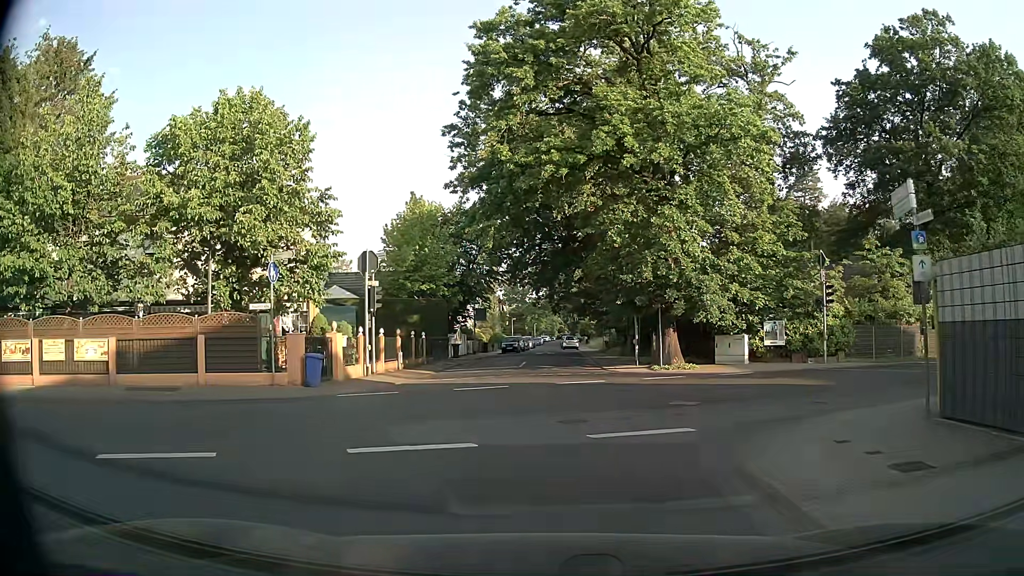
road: residential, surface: asphalt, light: Day
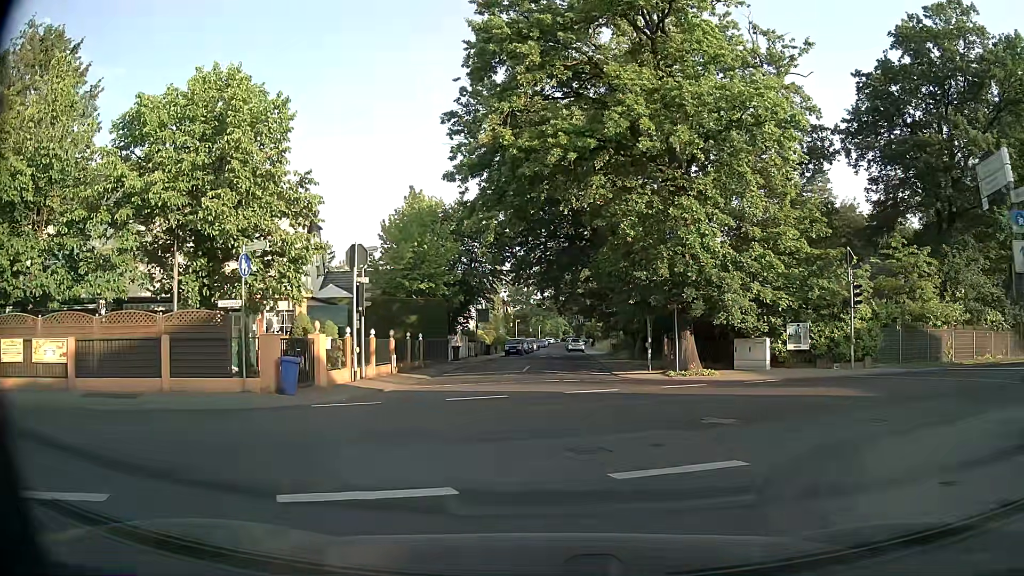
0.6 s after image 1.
(0.0, +2.3) m; 0°
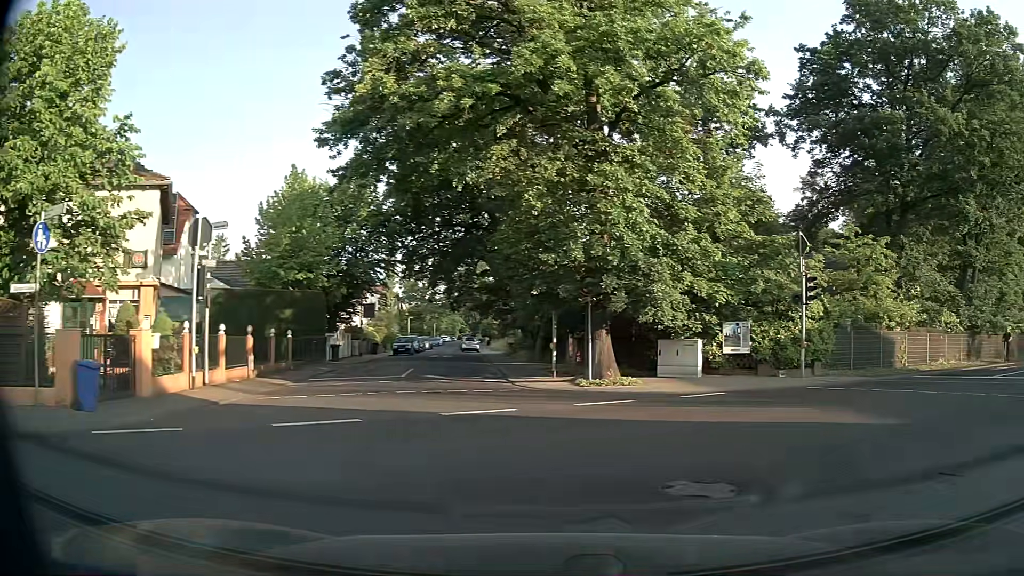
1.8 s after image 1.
(+0.2, +4.8) m; +9°
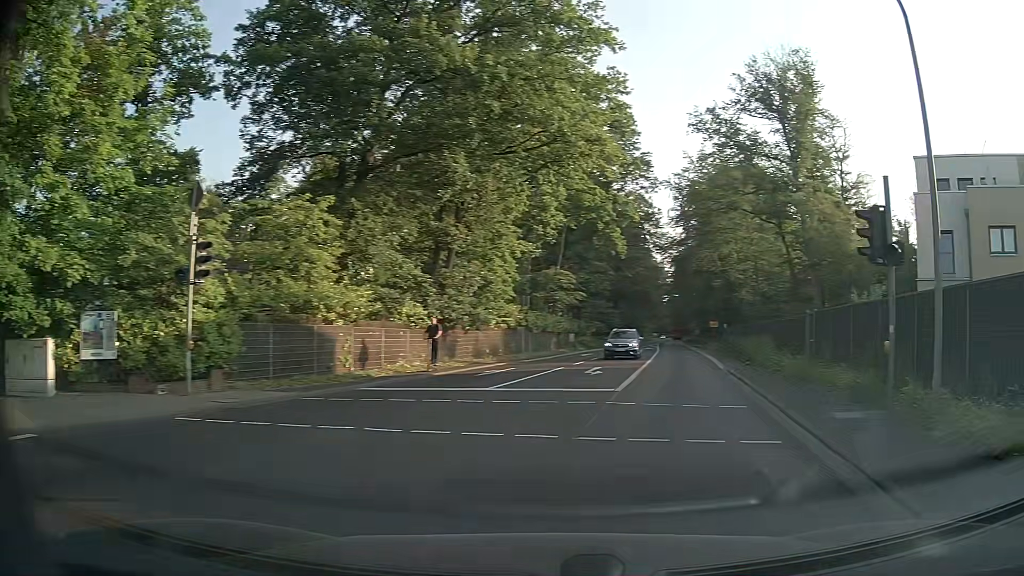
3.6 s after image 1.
(+2.9, +7.2) m; +46°
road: secondary
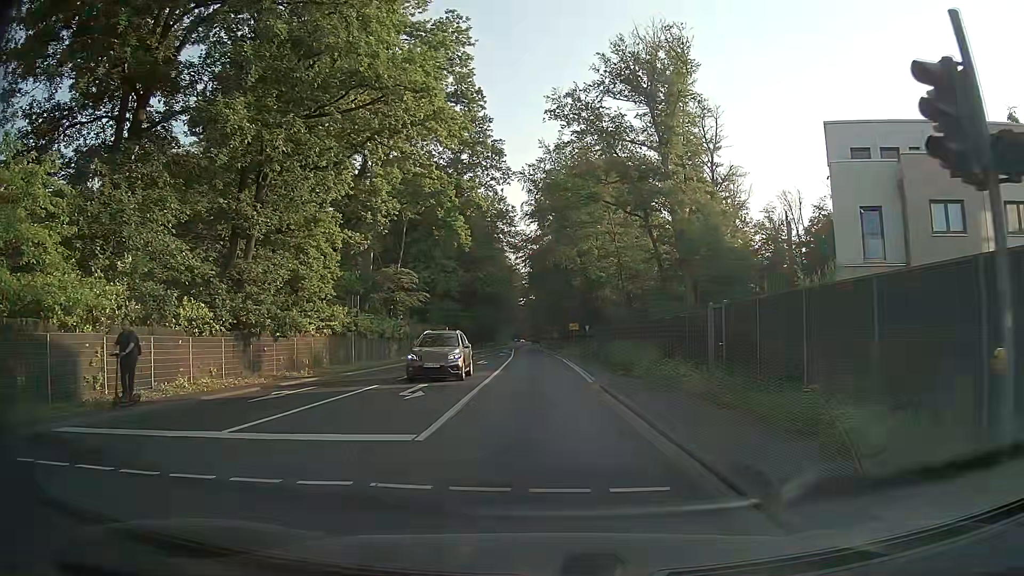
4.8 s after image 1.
(+1.2, +6.7) m; +12°
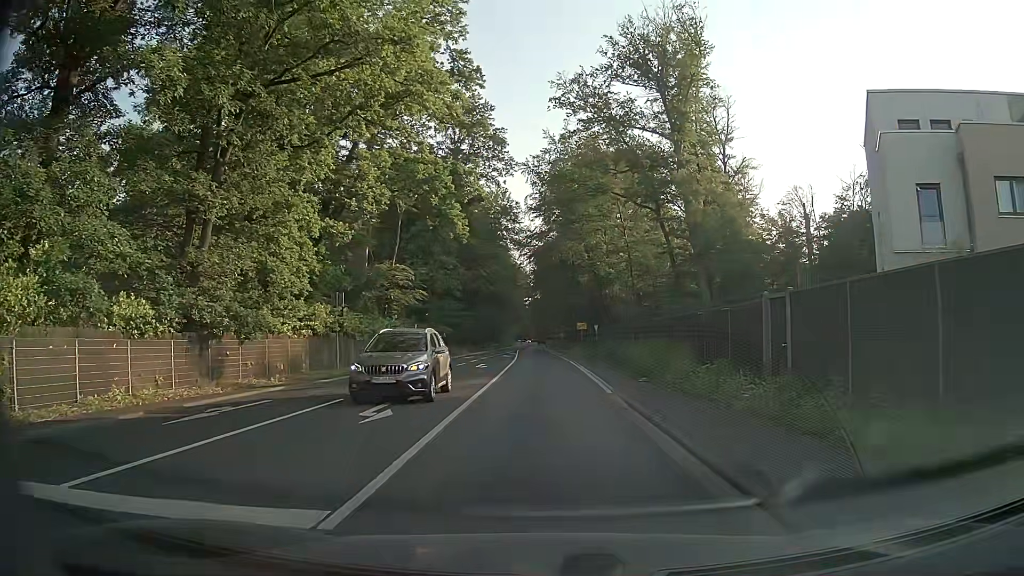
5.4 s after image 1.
(0.0, +4.2) m; -1°
